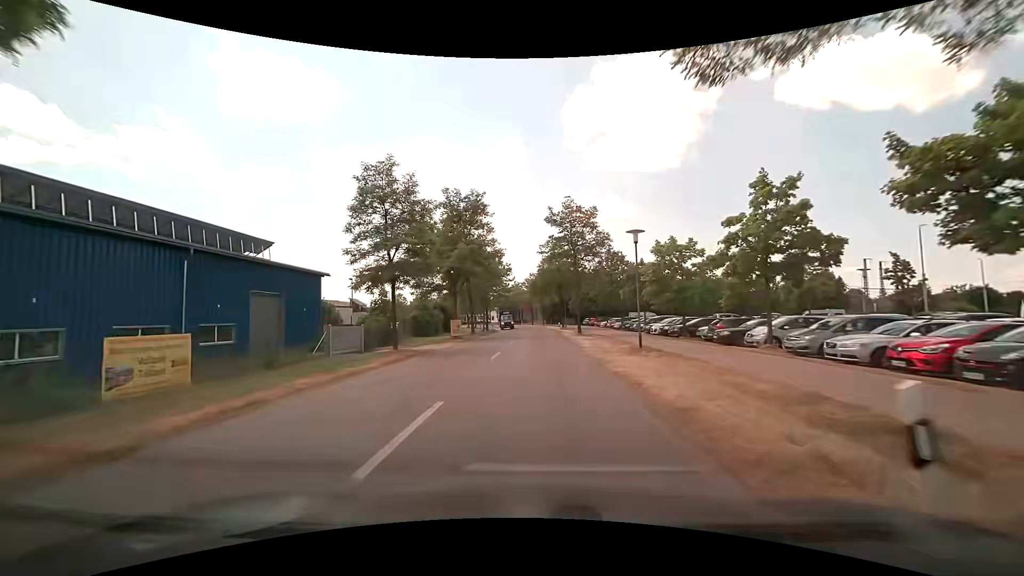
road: tertiary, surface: asphalt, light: Day
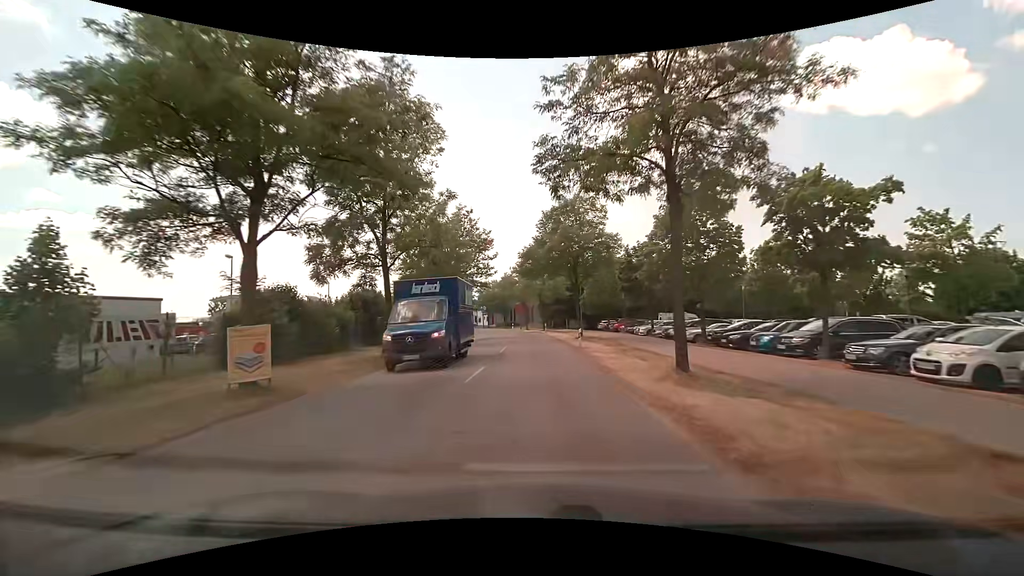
(+0.1, +28.1) m; 0°
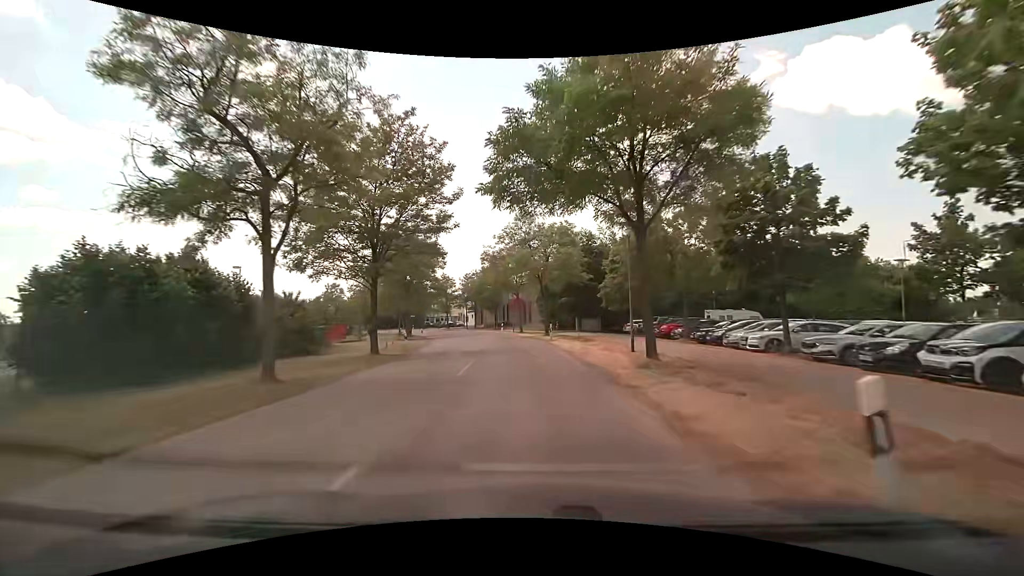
(+0.1, +21.8) m; 0°
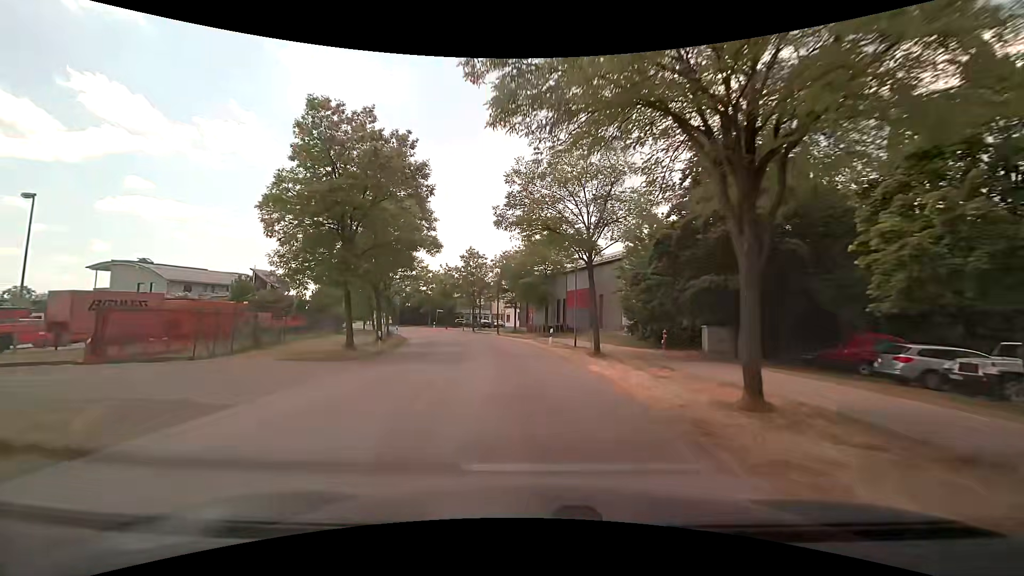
(-1.2, +28.8) m; -6°
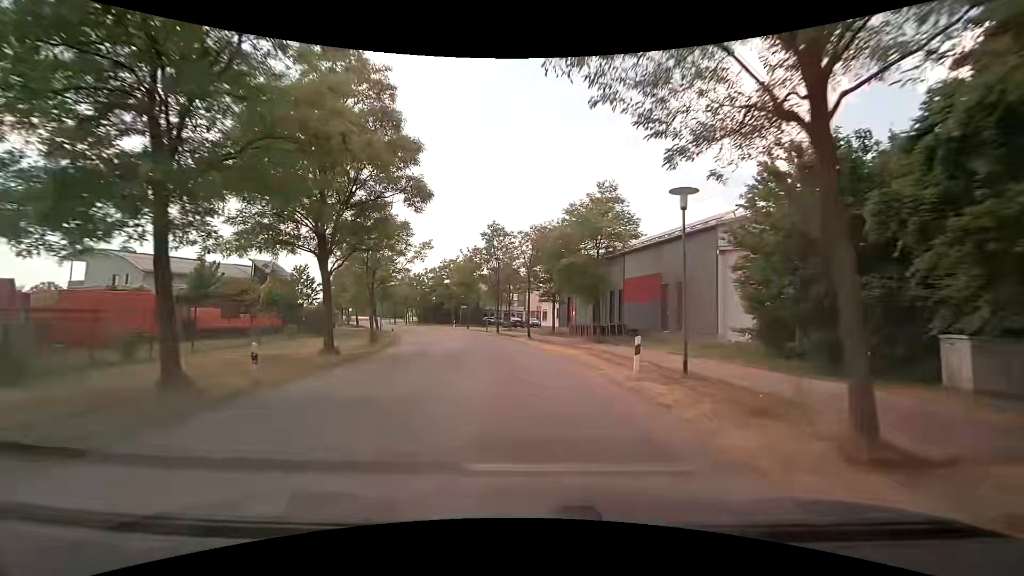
(-0.5, +14.1) m; -4°
(0, +10) (-1, +20) (-3, +30) (-5, +40) (-8, +49) (-12, +58) (-16, +68) (-20, +77) (-24, +86) (-28, +95) m
